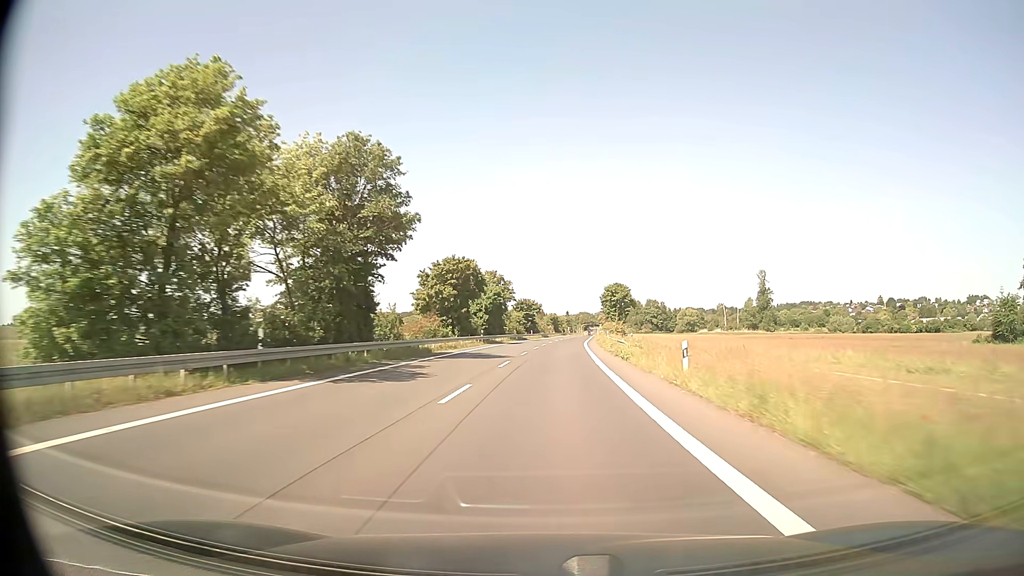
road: secondary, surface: asphalt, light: Day
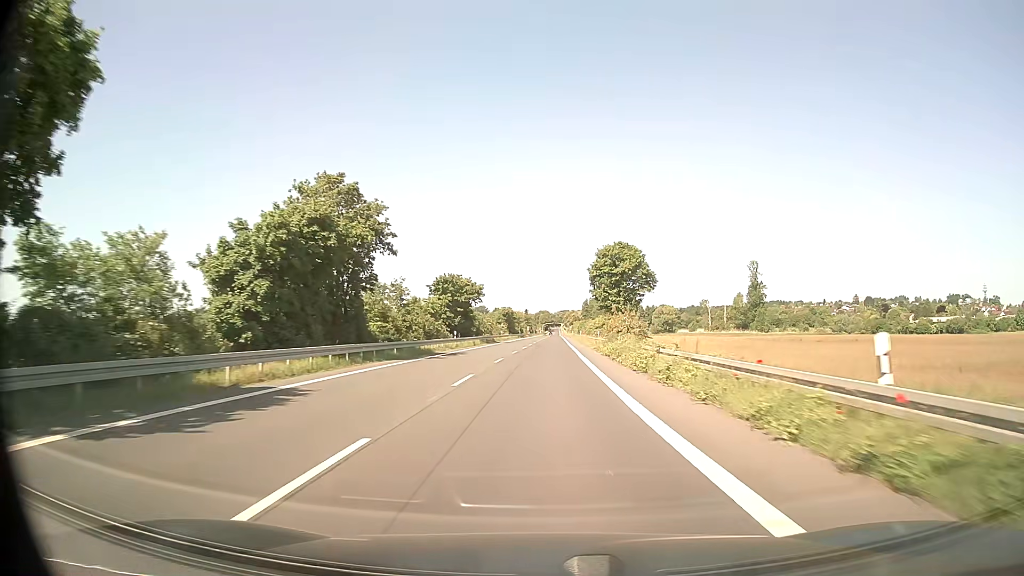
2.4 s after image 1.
(+1.7, +55.5) m; +3°
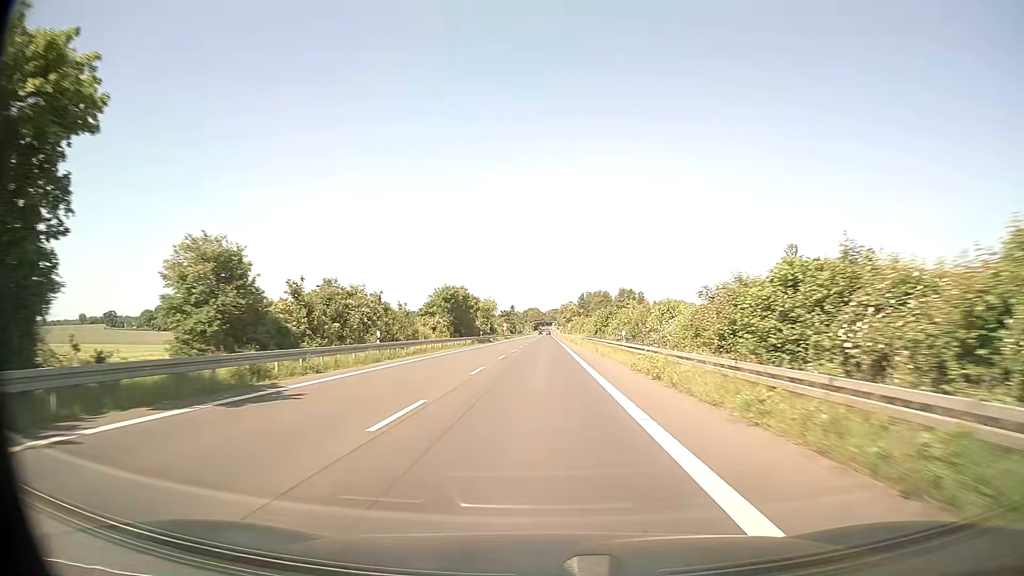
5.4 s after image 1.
(+1.1, +66.7) m; +1°
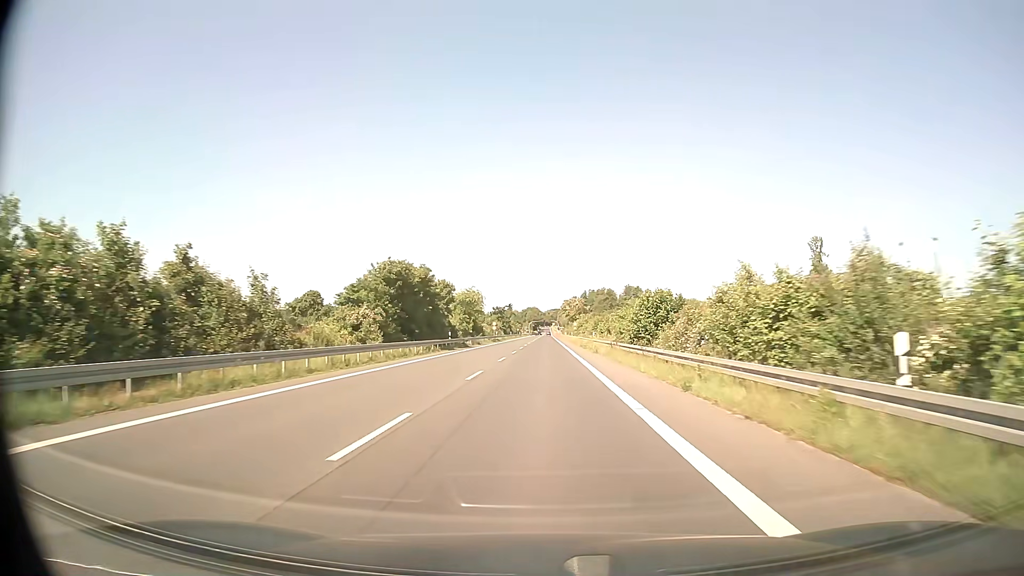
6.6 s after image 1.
(0.0, +25.9) m; 0°
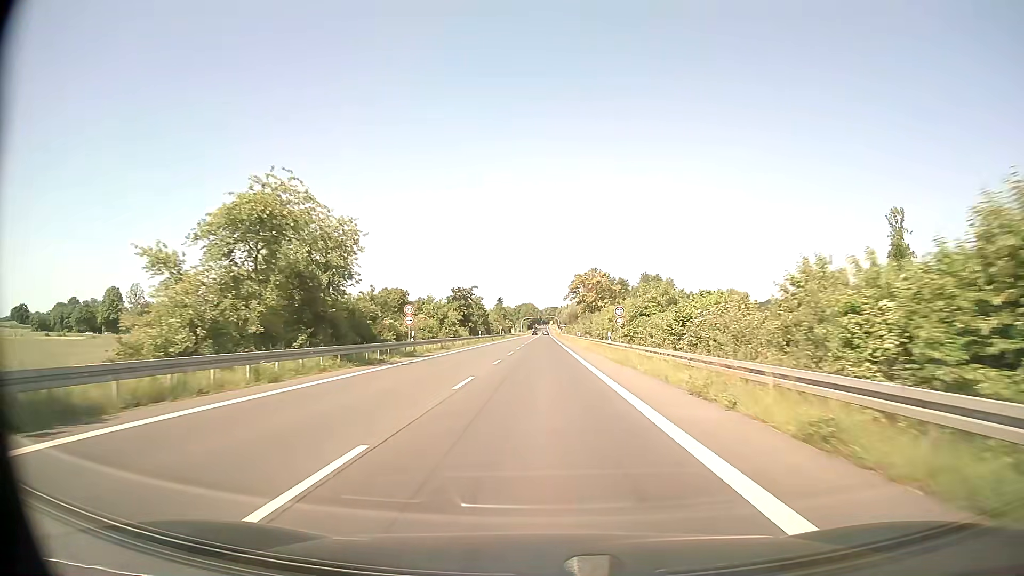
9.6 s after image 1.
(+0.1, +62.8) m; 0°
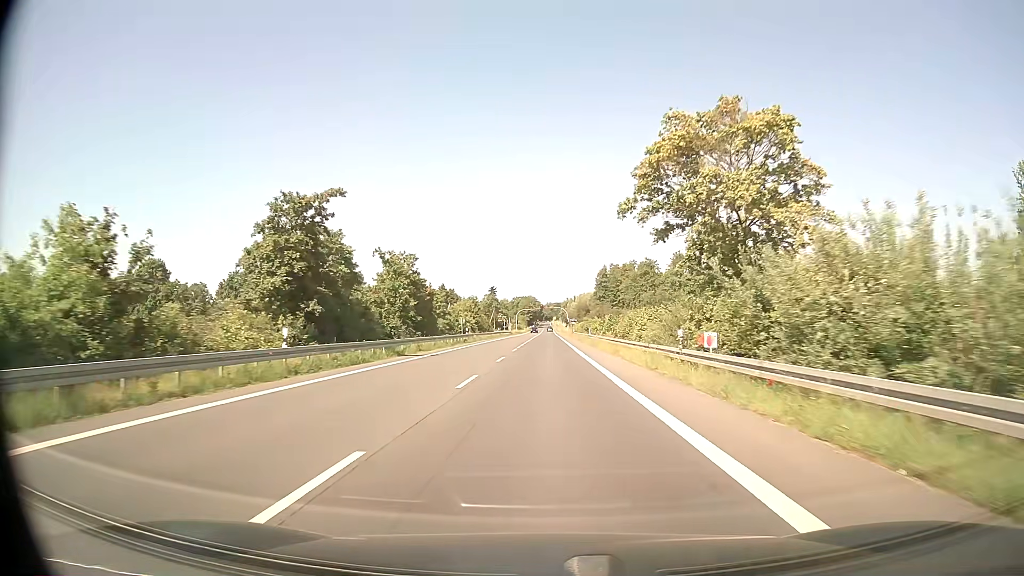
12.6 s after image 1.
(-0.1, +60.1) m; 0°
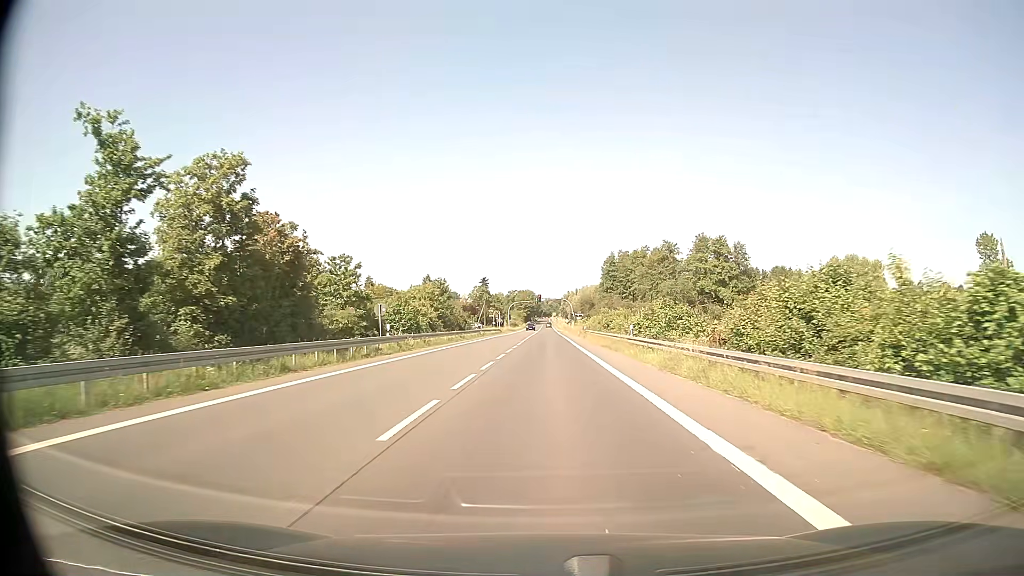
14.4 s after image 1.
(0.0, +30.9) m; 0°
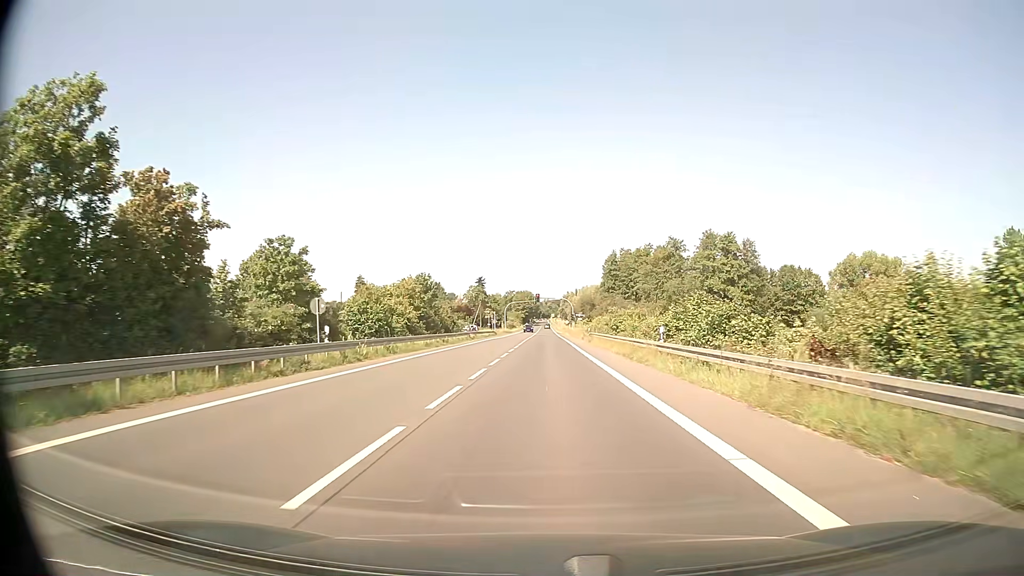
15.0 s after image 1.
(0.0, +8.7) m; 0°
(0, +10) (0, +20) (0, +30) (0, +40) (0, +50) (0, +60) (0, +70) (0, +80) (0, +90) (0, +100) m
